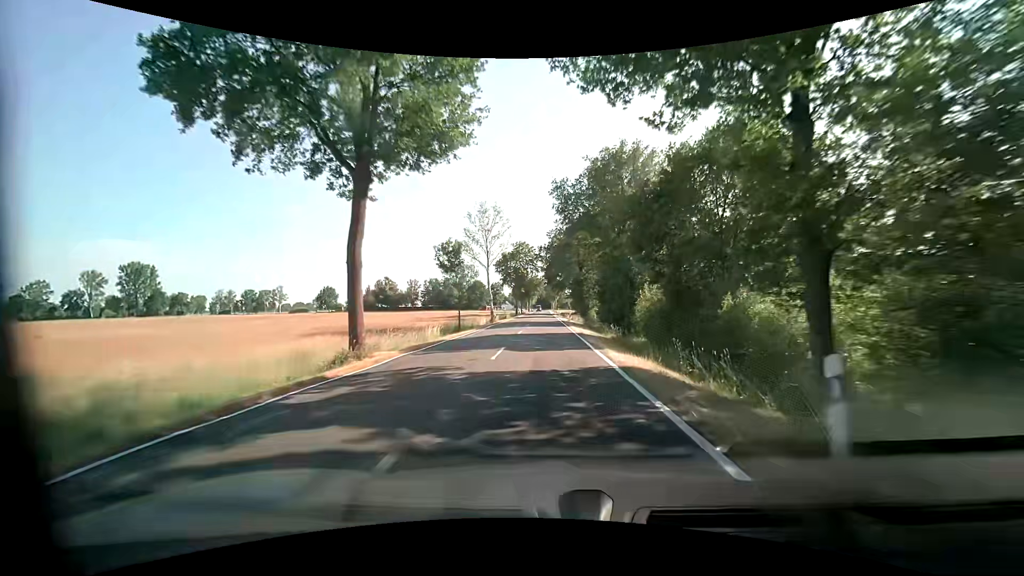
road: tertiary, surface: asphalt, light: Day
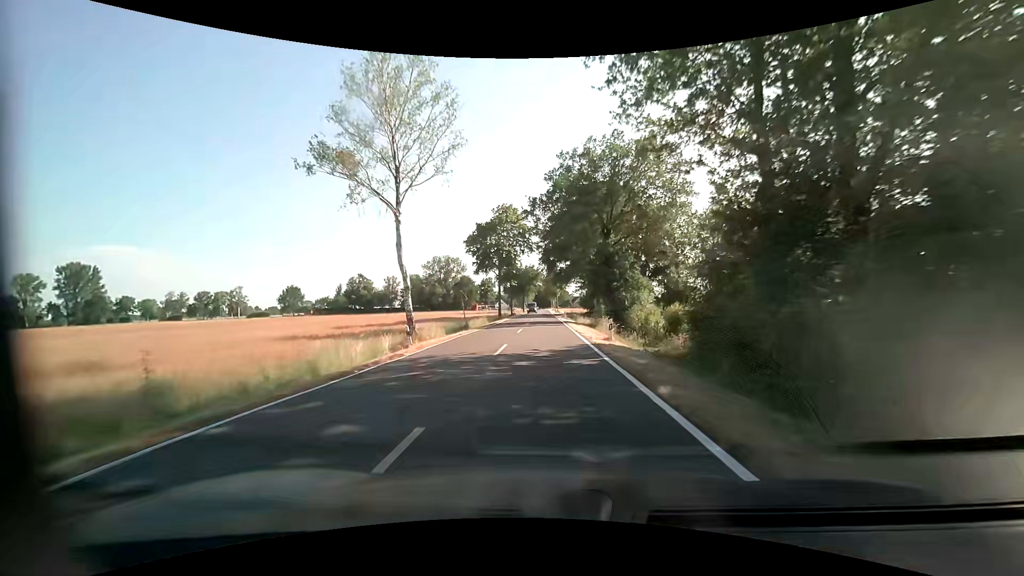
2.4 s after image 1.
(-0.1, +35.2) m; 0°
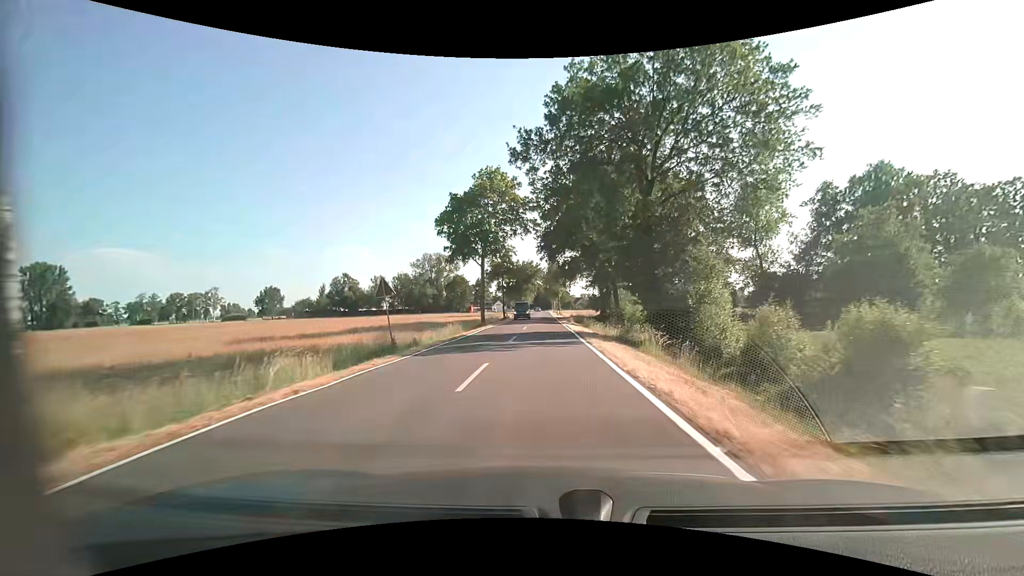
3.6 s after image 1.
(0.0, +17.6) m; 0°
(0, +10) (0, +20) (0, +30) (0, +40) (0, +50) (0, +60) (0, +70) (-1, +80) (-1, +90) (-1, +100) m
